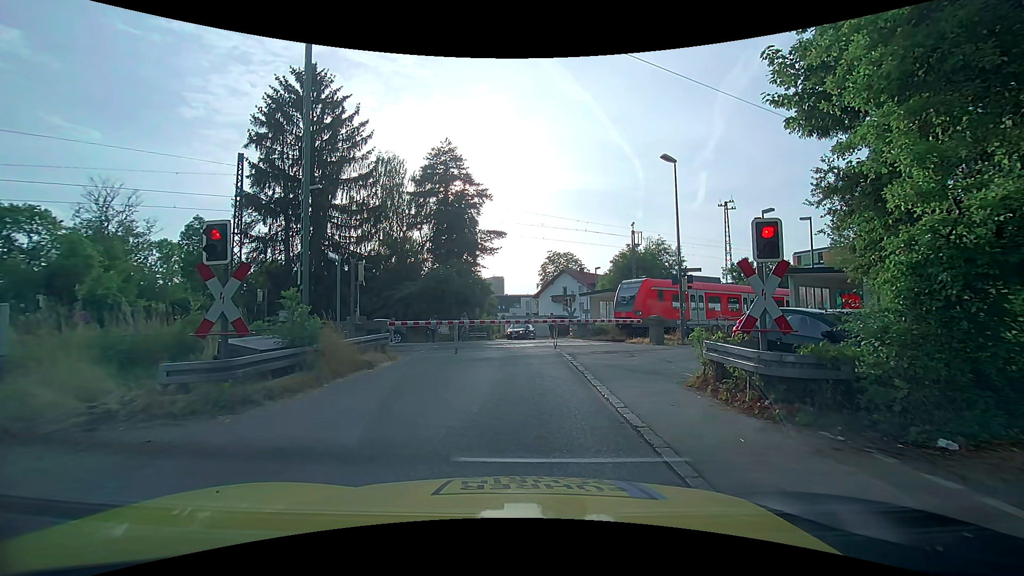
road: unclassified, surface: asphalt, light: Day
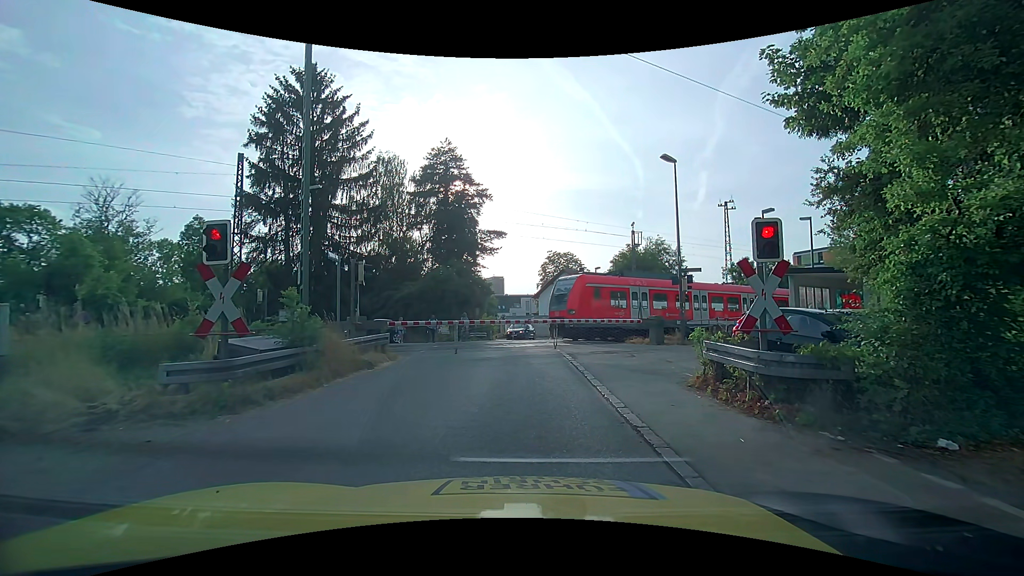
(0.0, 0.0) m; 0°
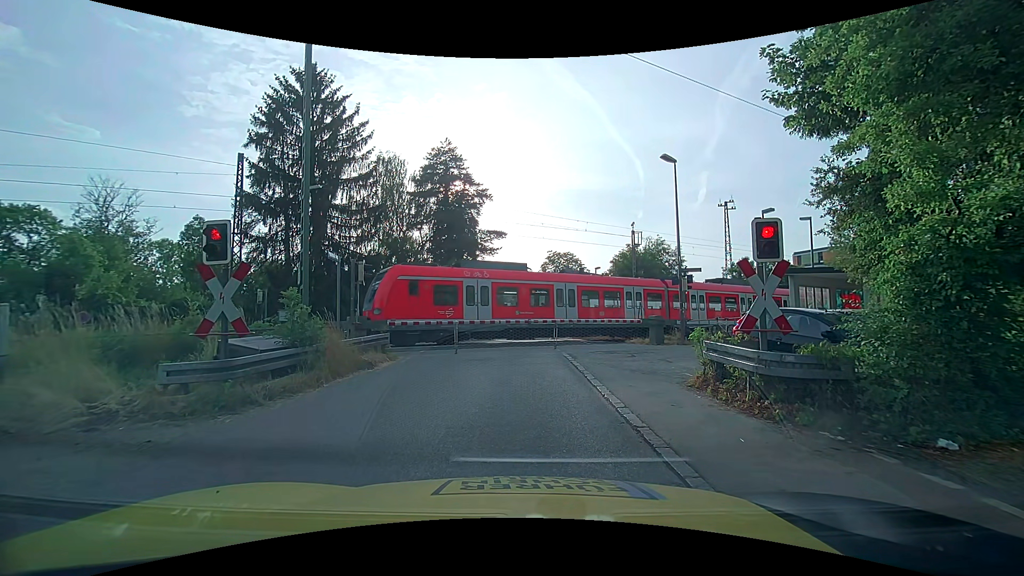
(0.0, 0.0) m; 0°
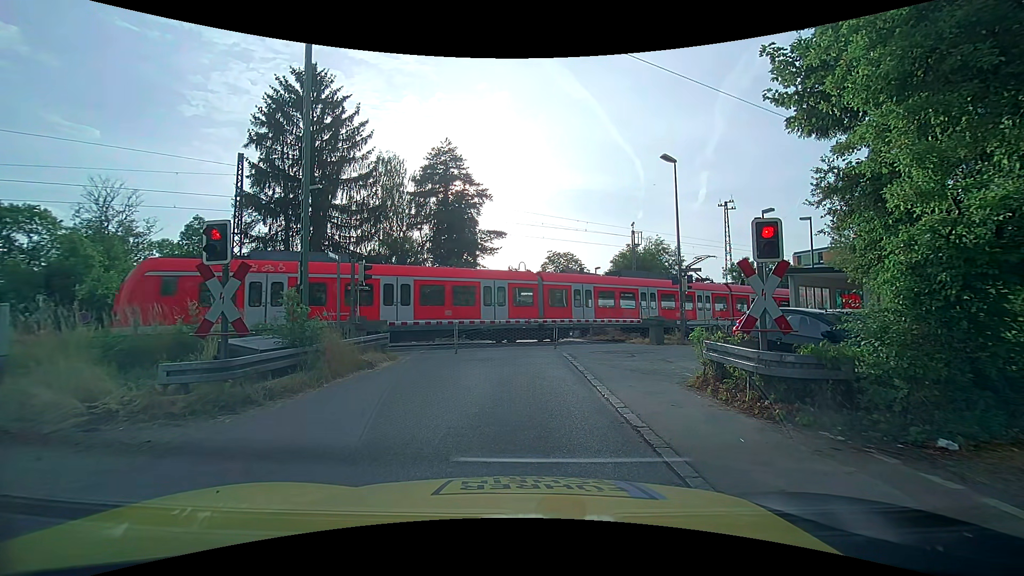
(0.0, 0.0) m; 0°
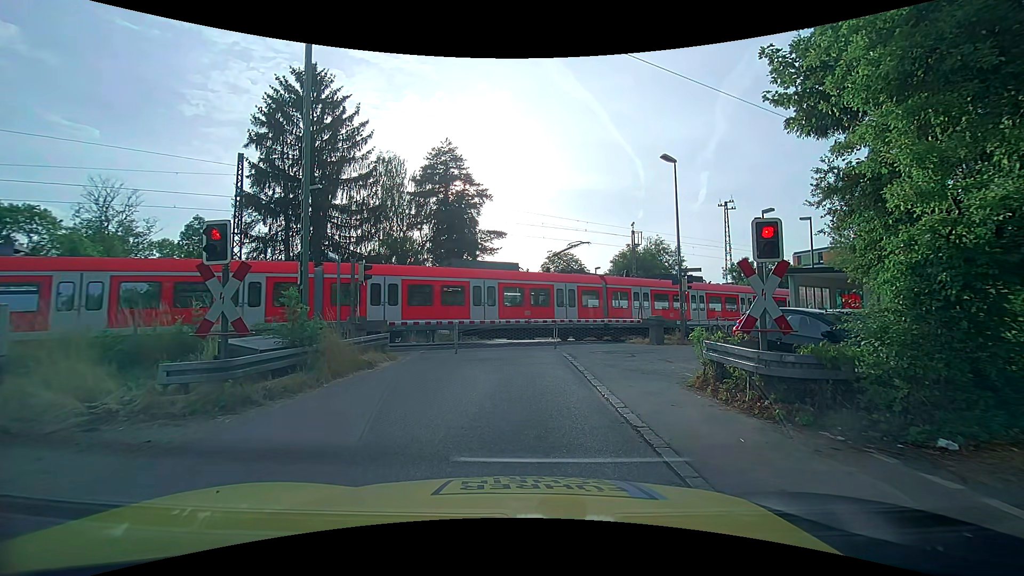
(0.0, 0.0) m; 0°
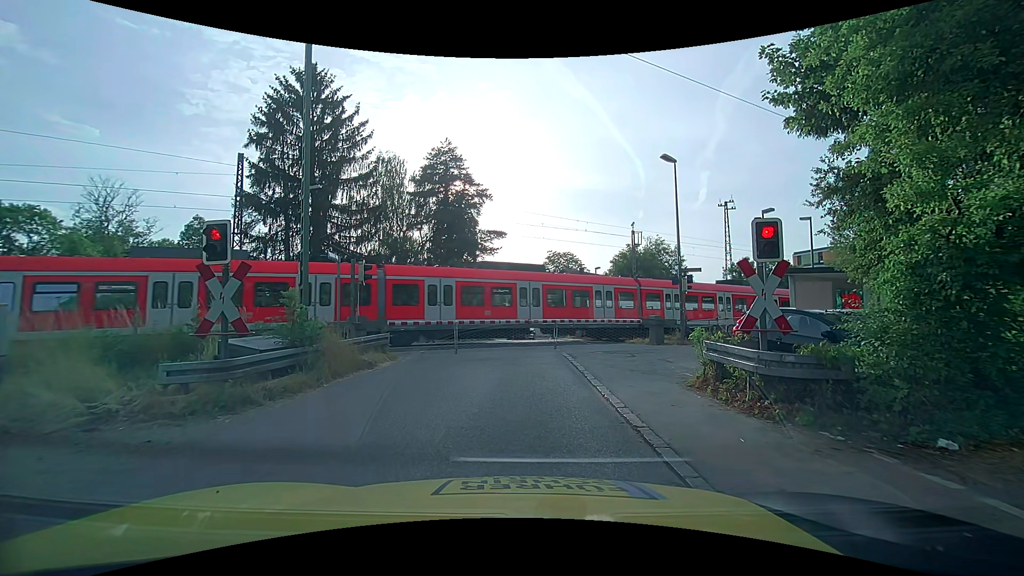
(0.0, 0.0) m; 0°
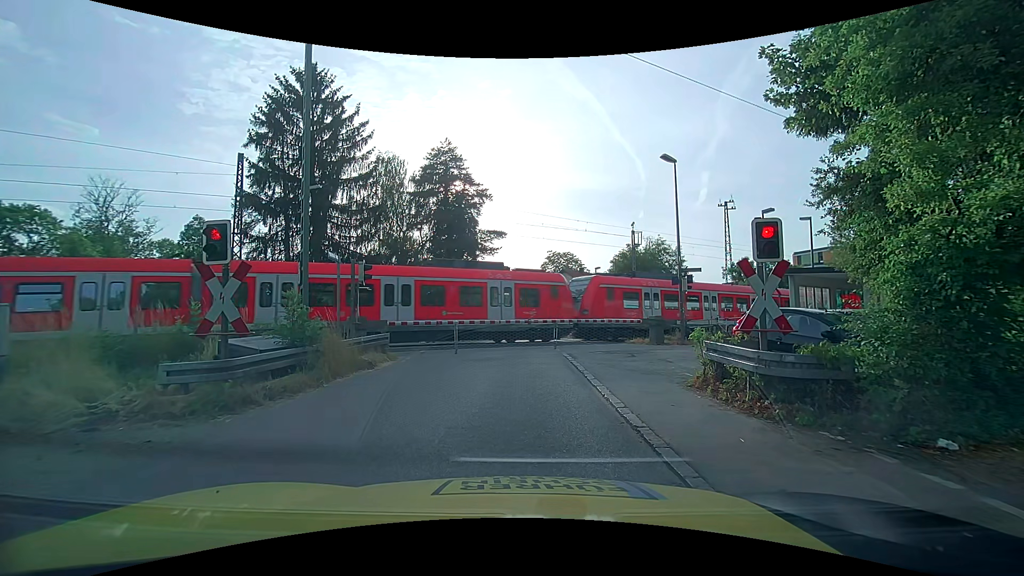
(0.0, 0.0) m; 0°
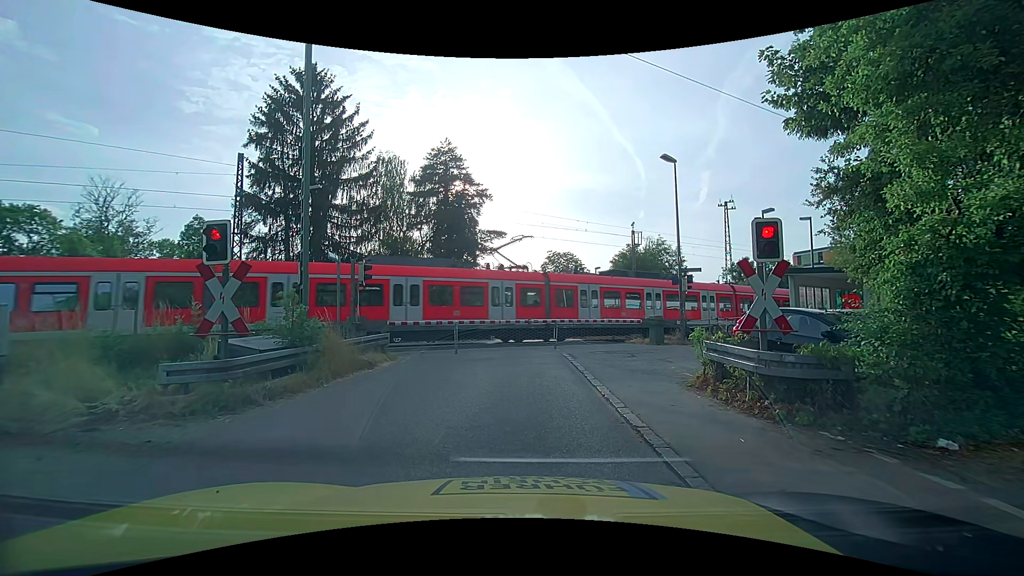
(0.0, 0.0) m; 0°
